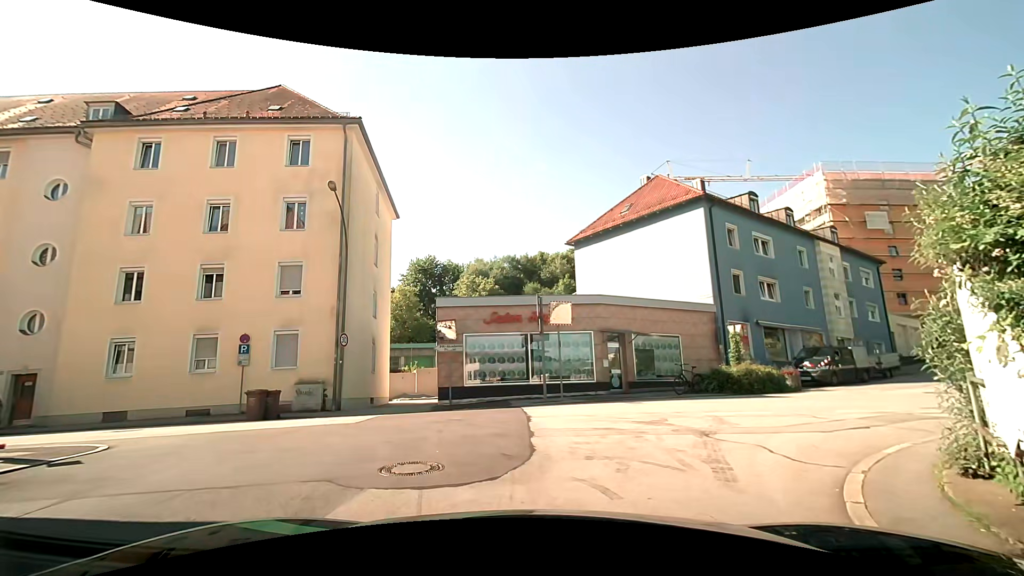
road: residential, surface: asphalt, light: Day
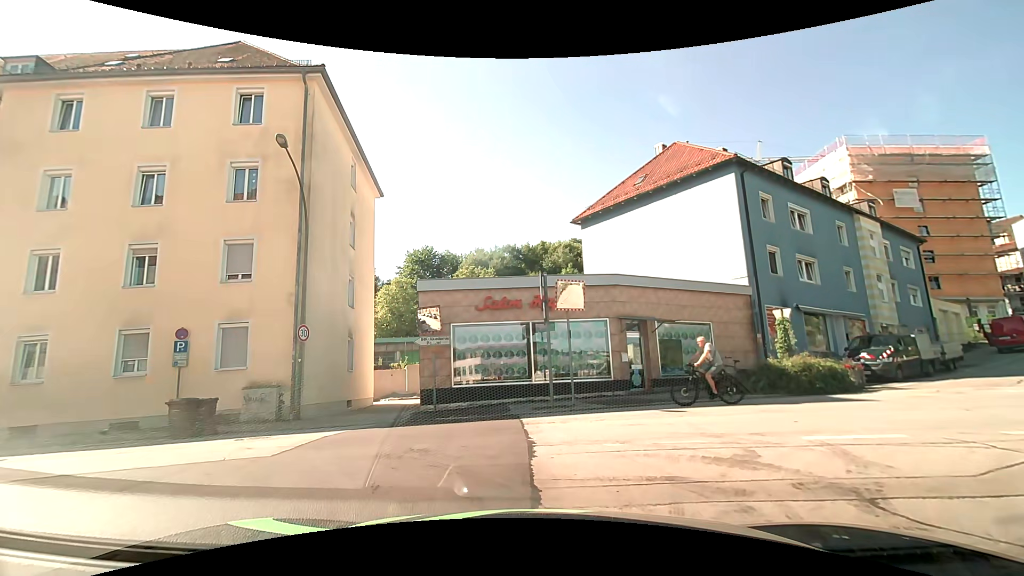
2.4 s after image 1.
(0.0, +4.0) m; +1°
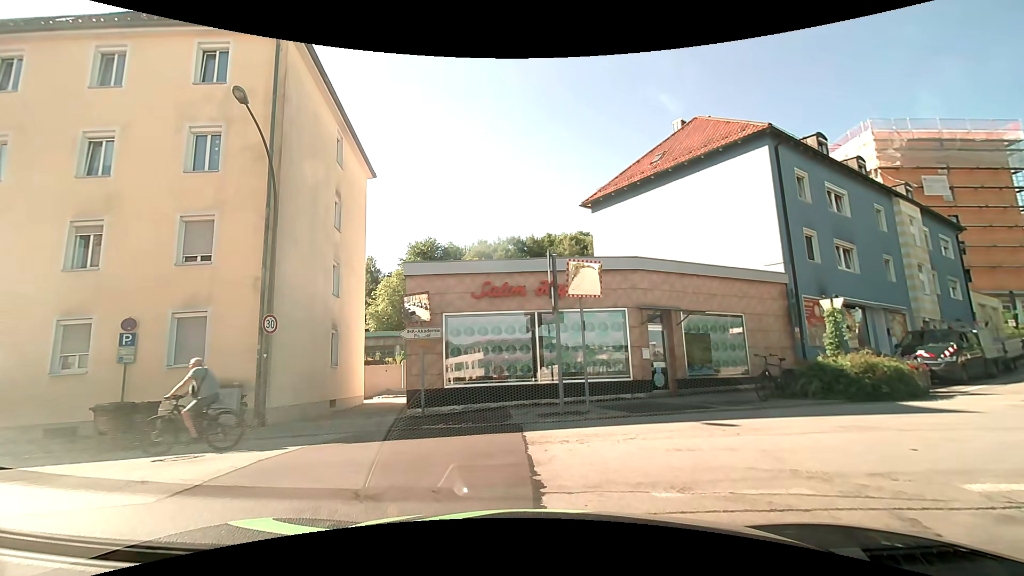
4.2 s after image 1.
(0.0, +2.6) m; 0°
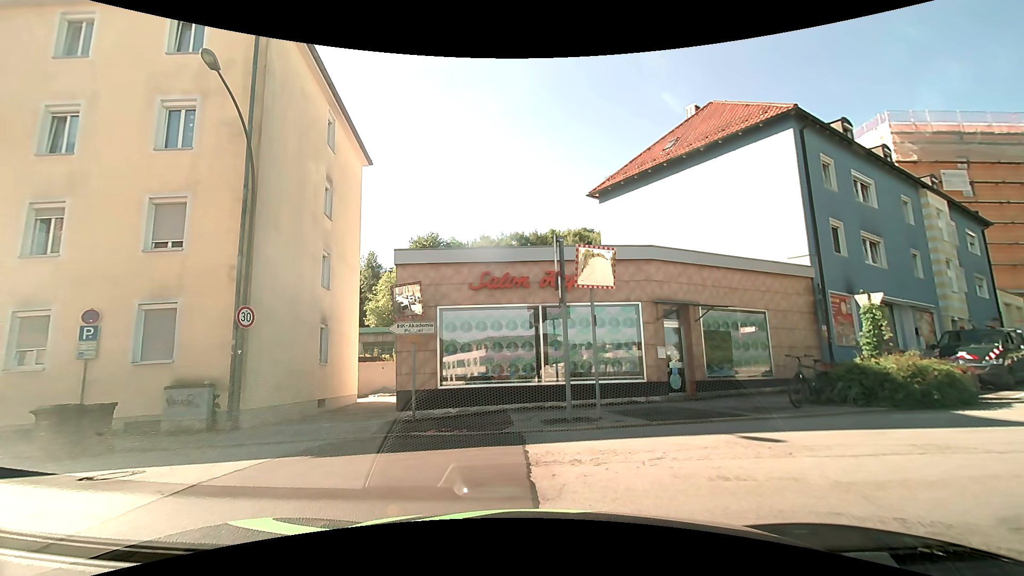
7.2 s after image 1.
(0.0, +1.5) m; 0°
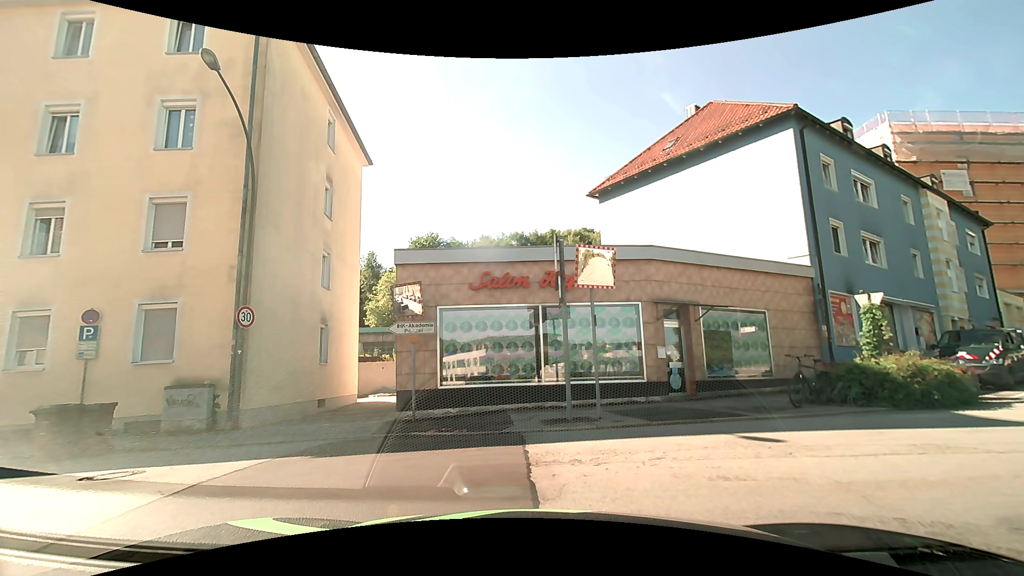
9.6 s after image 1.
(0.0, 0.0) m; 0°
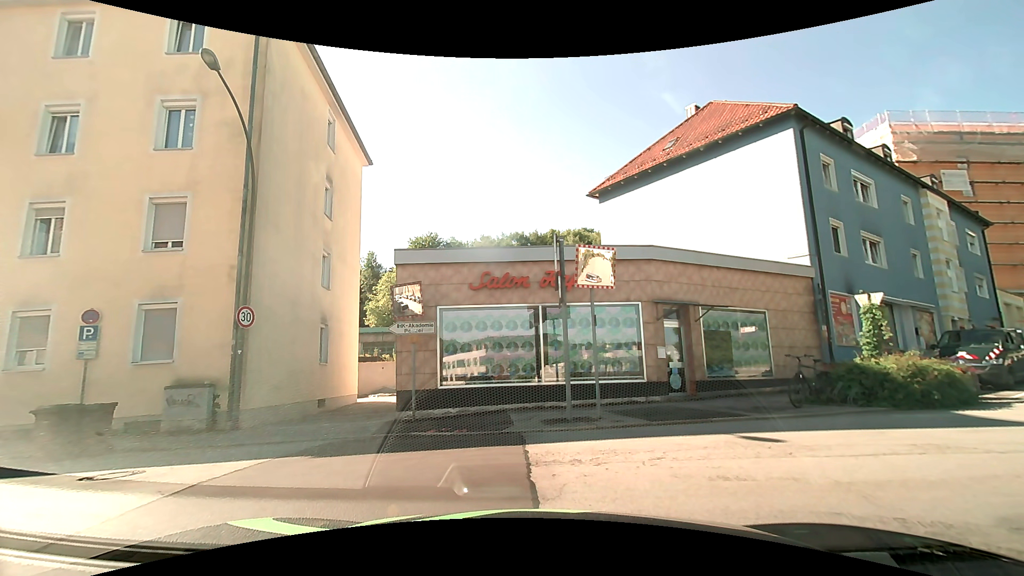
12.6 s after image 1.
(0.0, 0.0) m; 0°
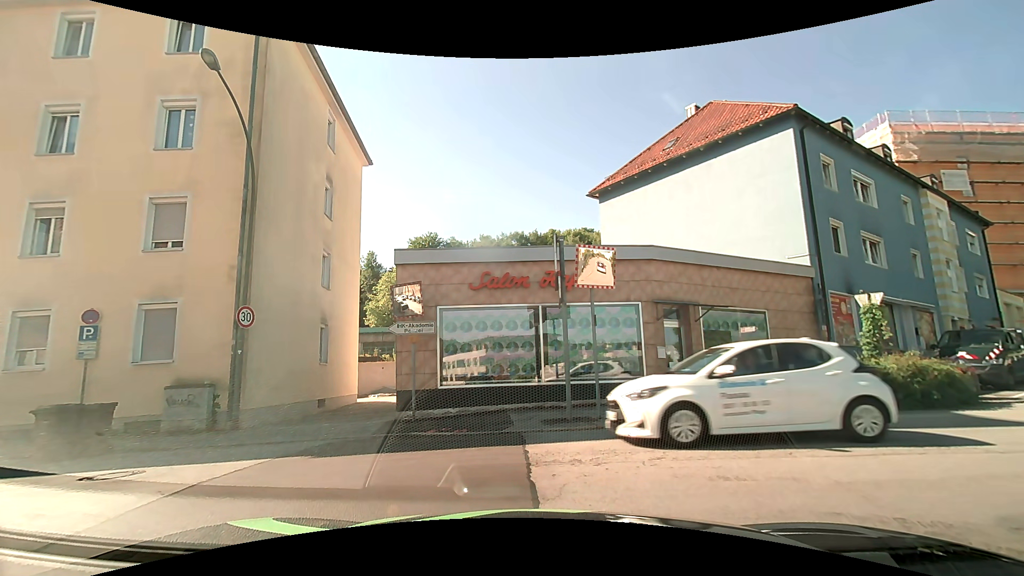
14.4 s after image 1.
(0.0, 0.0) m; 0°
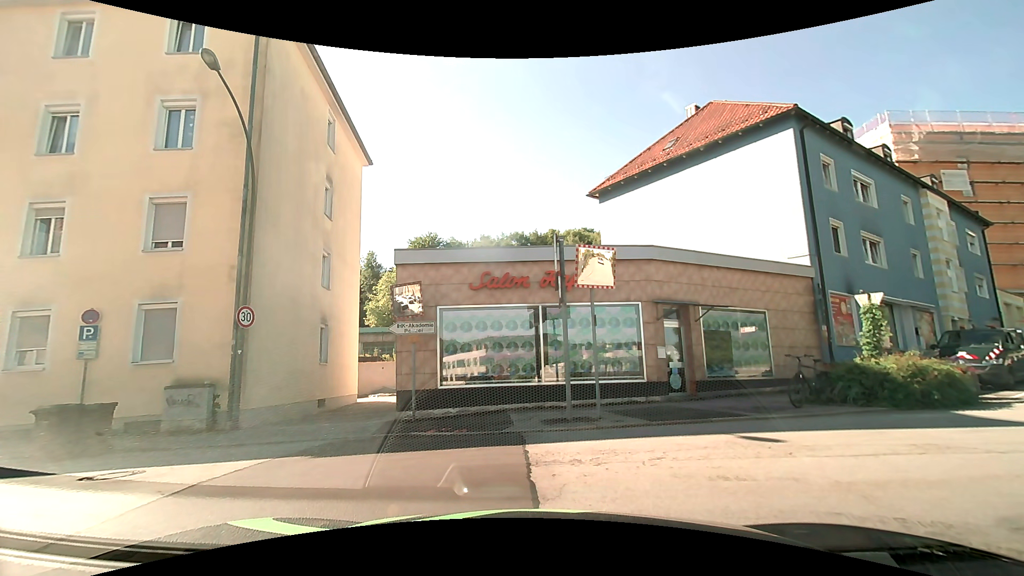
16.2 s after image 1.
(0.0, 0.0) m; 0°
(-5, +8) (-14, +8) (-24, +7) (-34, +5) (-44, +4) (-54, +2) (-64, +1) (-74, 0) (-84, -2) (-94, -3) m
